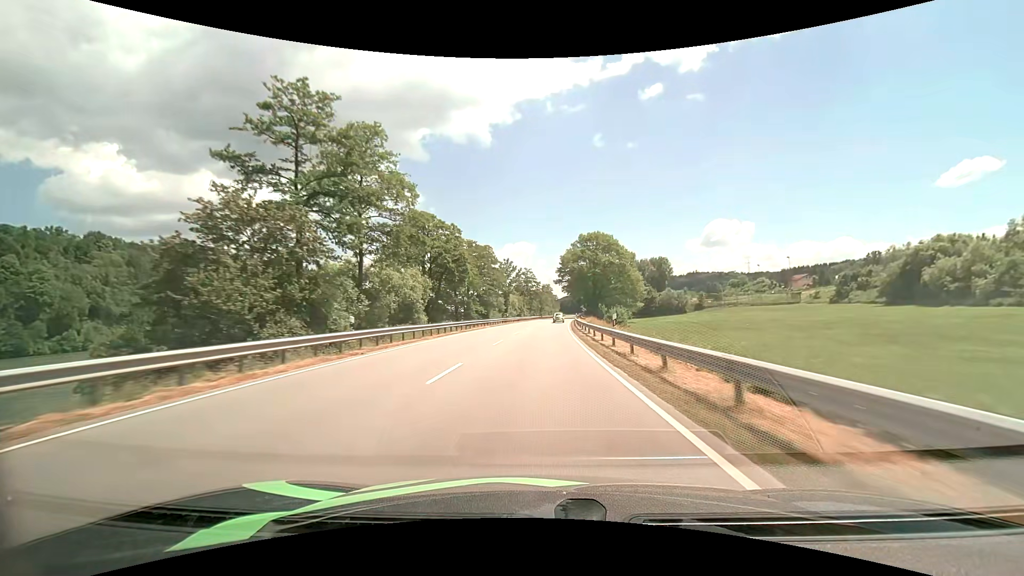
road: primary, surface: asphalt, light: Day
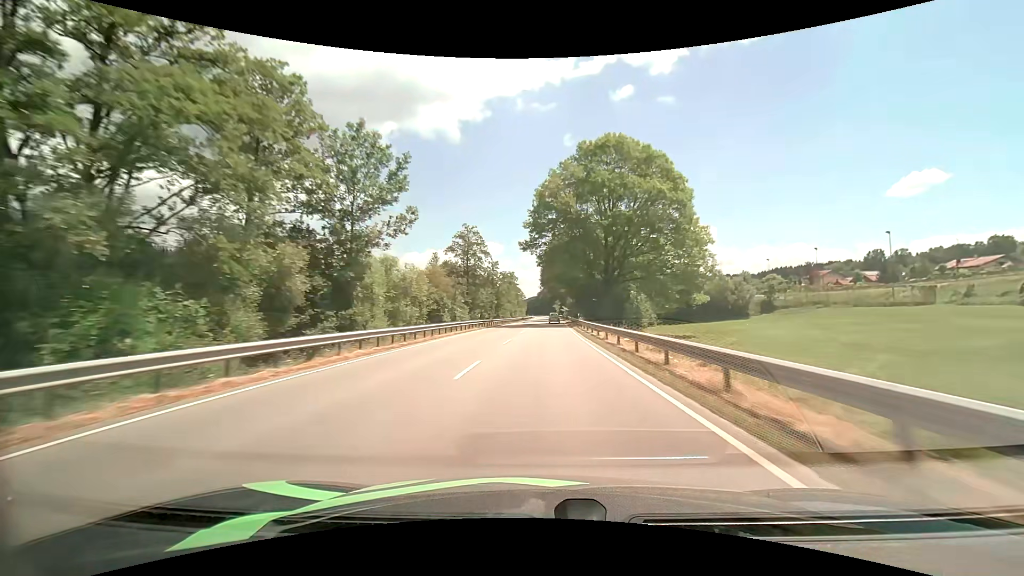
(+2.2, +70.9) m; +4°
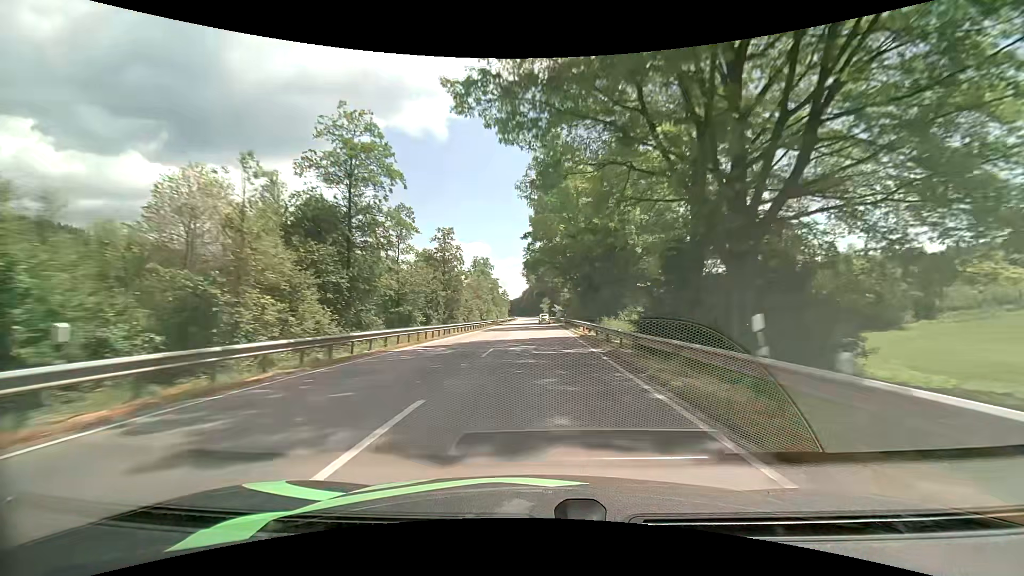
(+0.7, +42.2) m; +2°
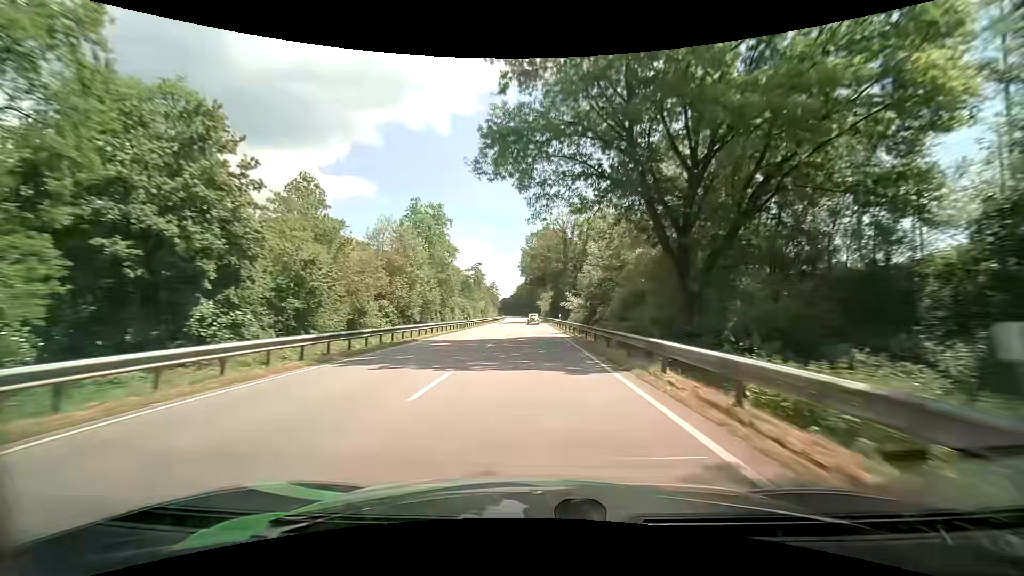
(+0.2, +55.4) m; 0°
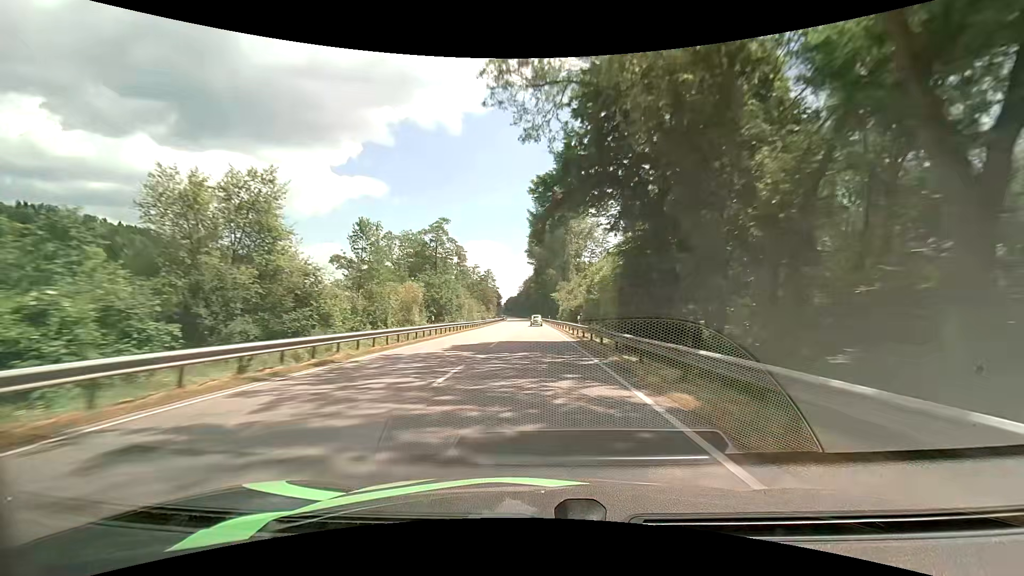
(-0.9, +69.9) m; -1°
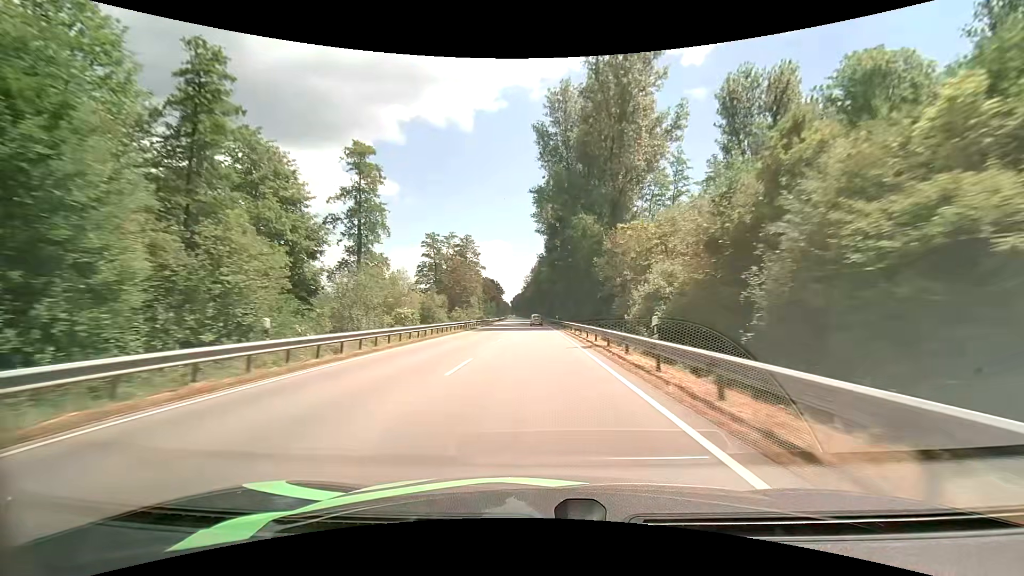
(-0.5, +70.0) m; -1°
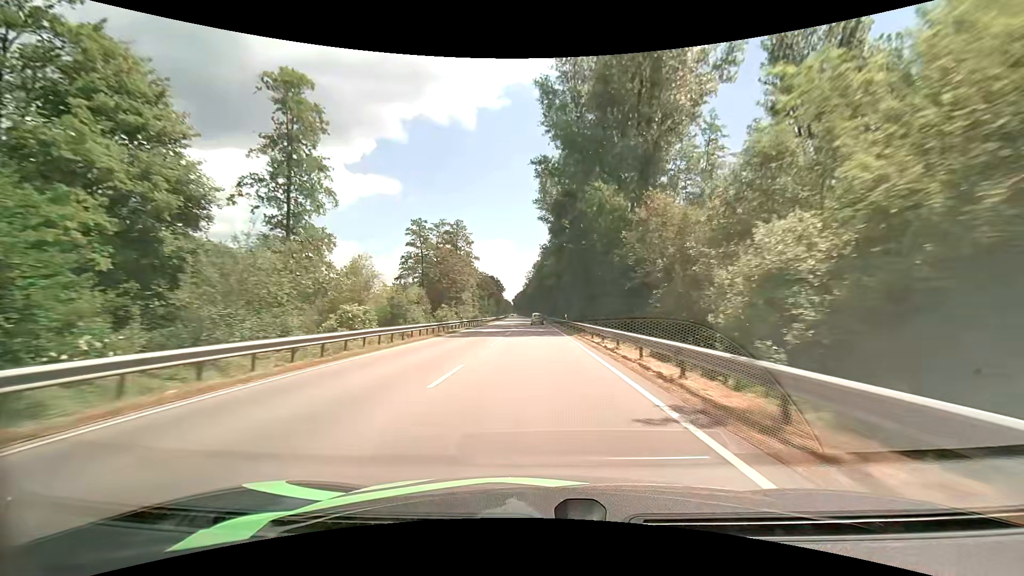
(0.0, +13.9) m; 0°
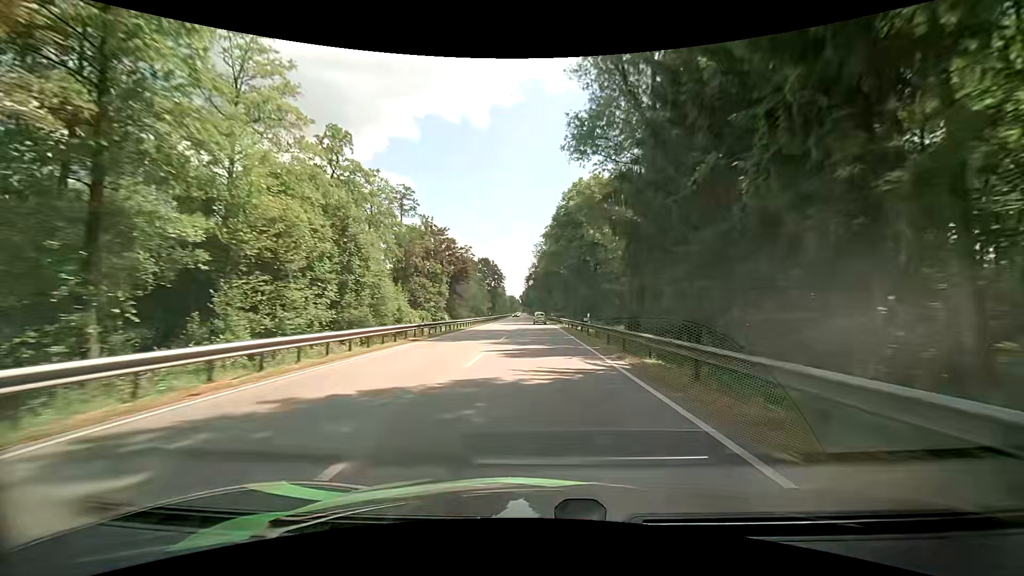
(-0.6, +68.2) m; -1°
(0, +10) (0, +20) (0, +30) (0, +40) (-1, +50) (-1, +60) (-1, +70) (-1, +80) (-1, +90) (-2, +100) m
